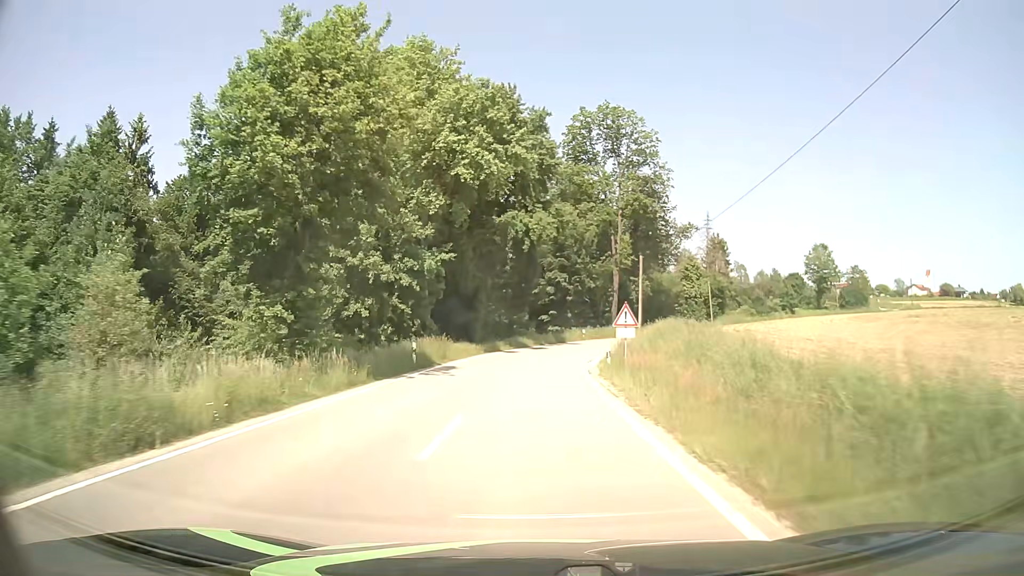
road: tertiary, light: Day
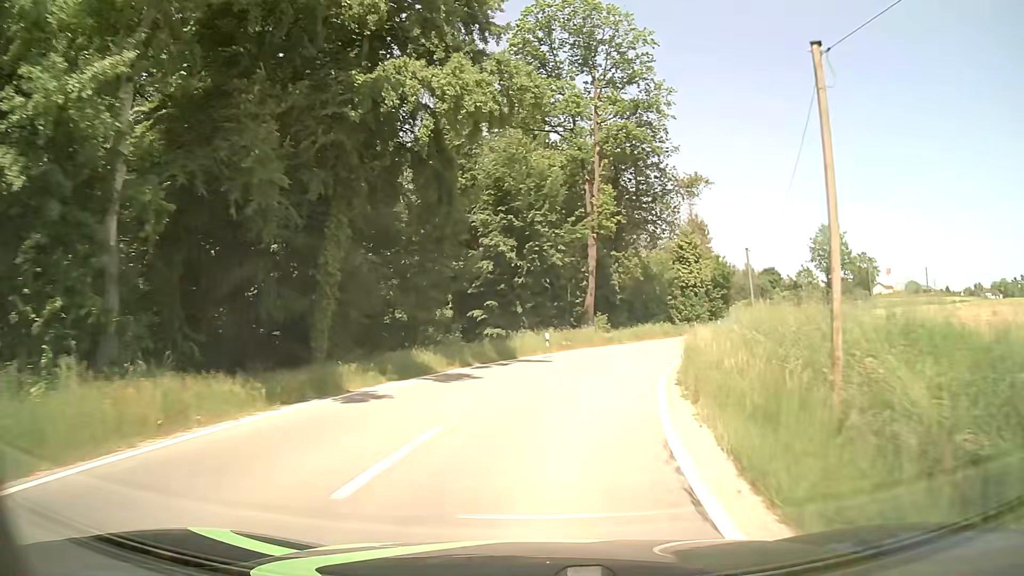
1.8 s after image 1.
(+0.6, +26.1) m; +5°
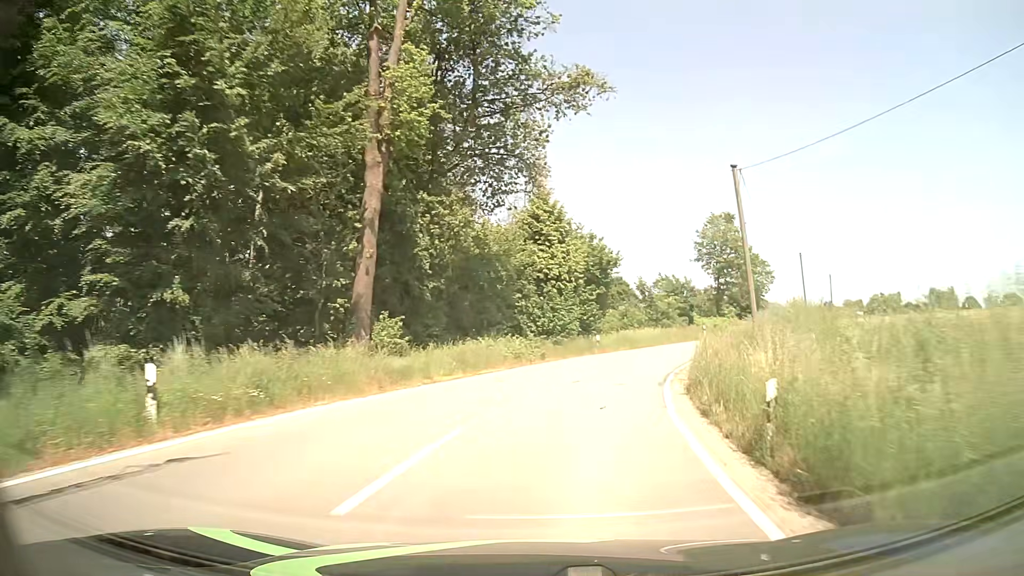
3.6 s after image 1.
(+3.1, +24.0) m; +15°
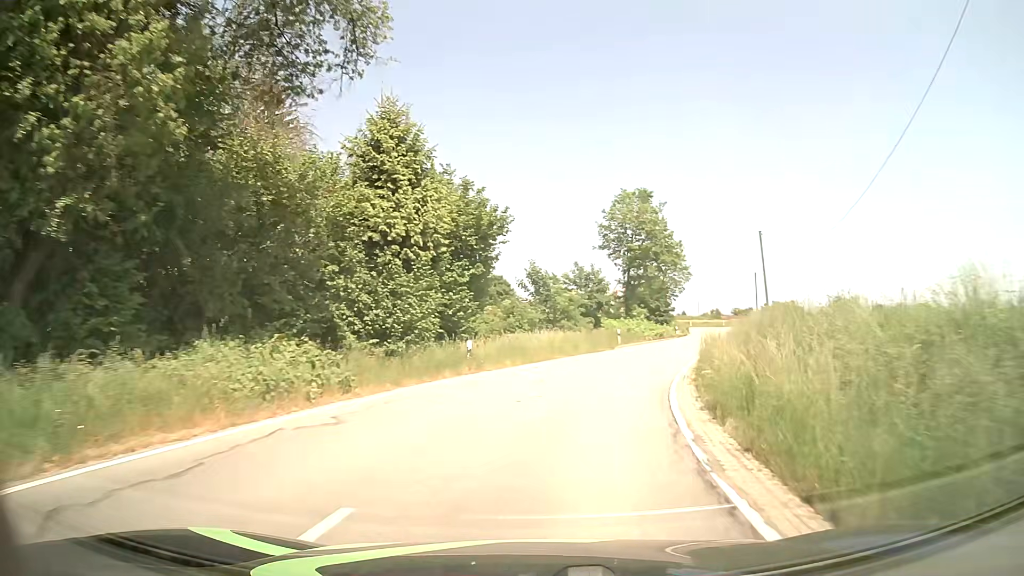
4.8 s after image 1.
(+1.5, +16.2) m; +10°
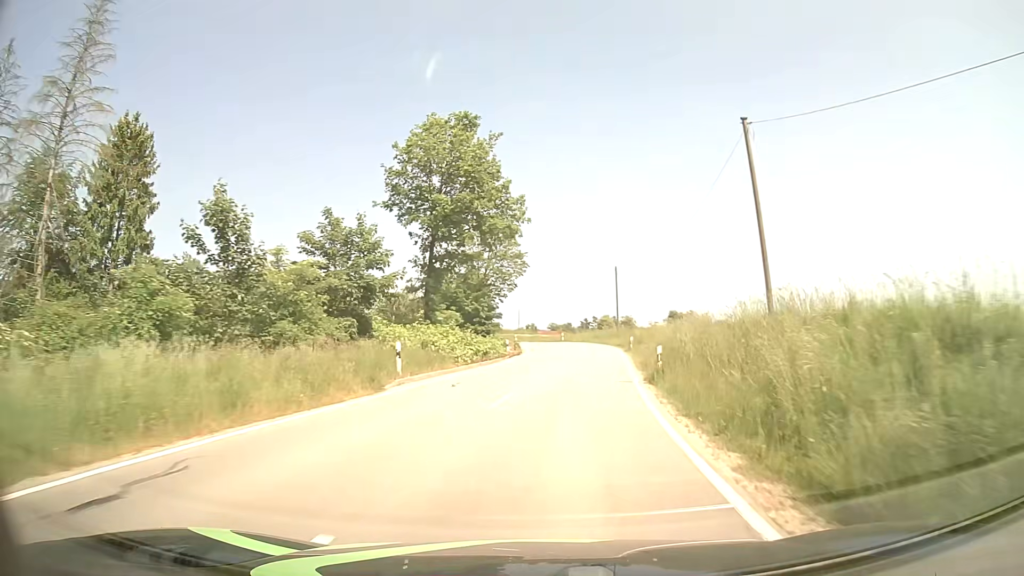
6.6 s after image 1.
(+3.8, +24.3) m; +17°
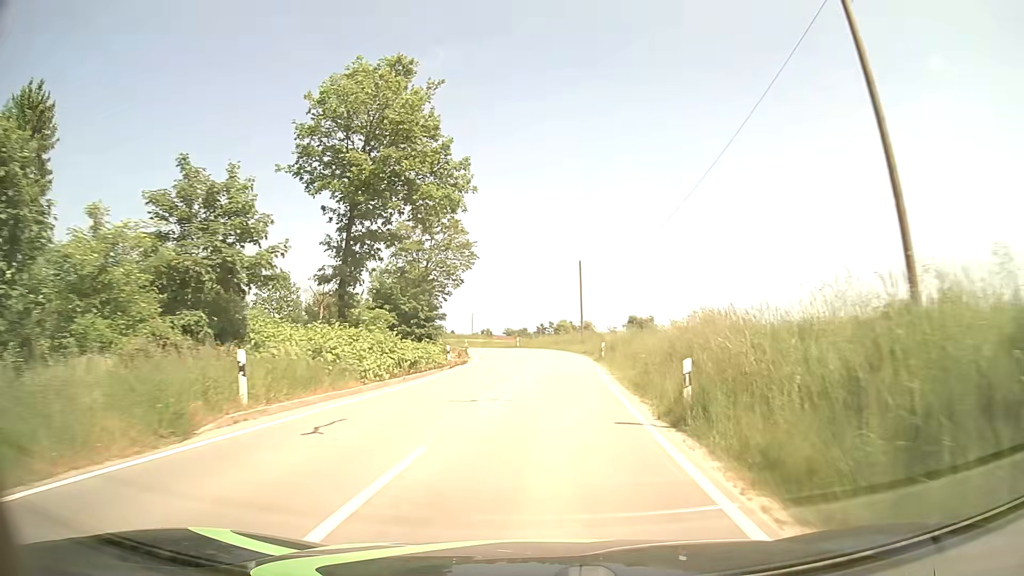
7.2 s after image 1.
(+0.3, +8.4) m; +4°
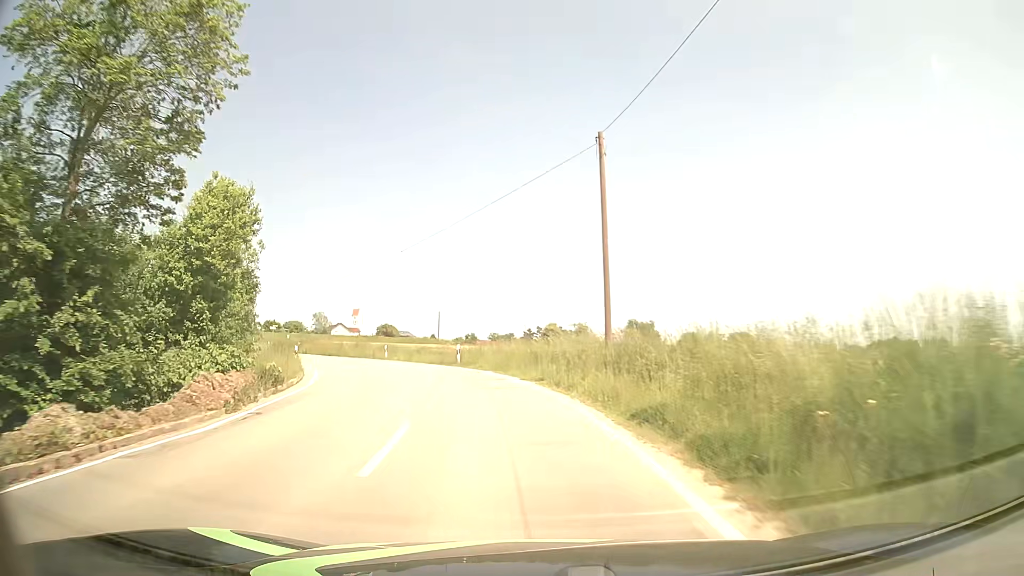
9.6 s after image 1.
(+1.5, +34.1) m; +1°
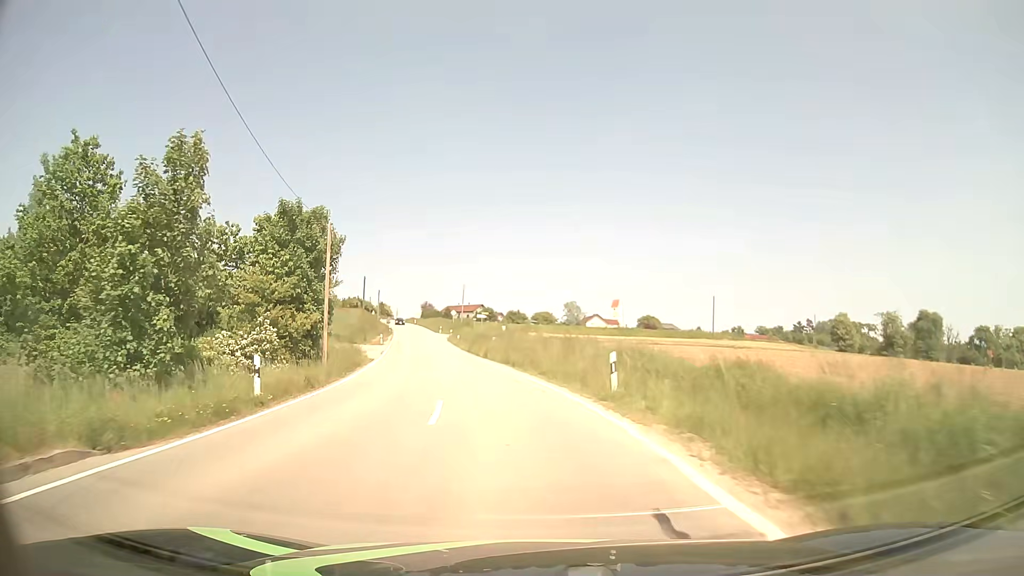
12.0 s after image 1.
(-5.9, +32.6) m; -22°
(0, +10) (-1, +20) (-3, +30) (-5, +40) (-6, +50) (-8, +59) (-10, +69) (-12, +79) (-14, +89) (-16, +98) m
